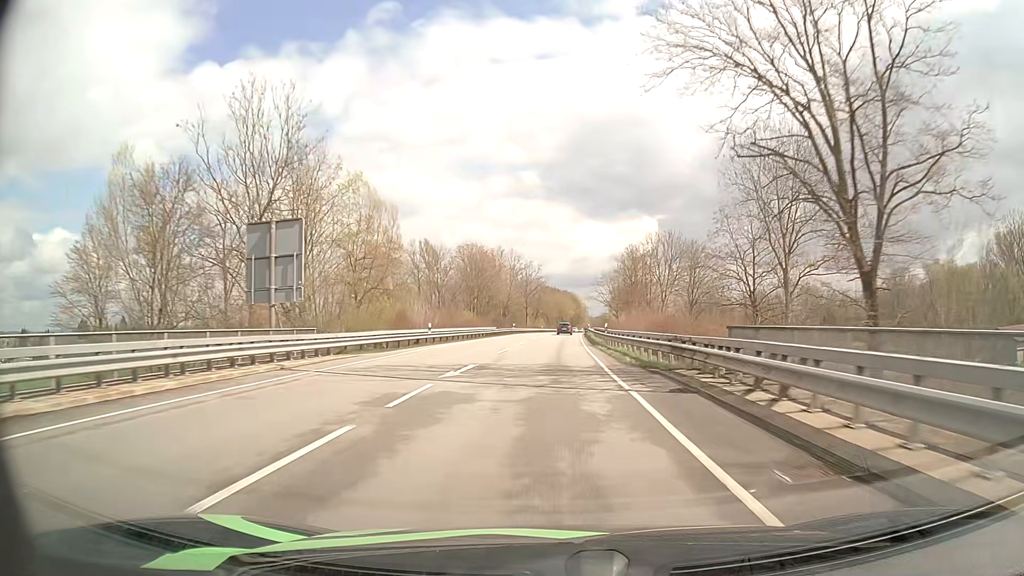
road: primary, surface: asphalt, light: Day
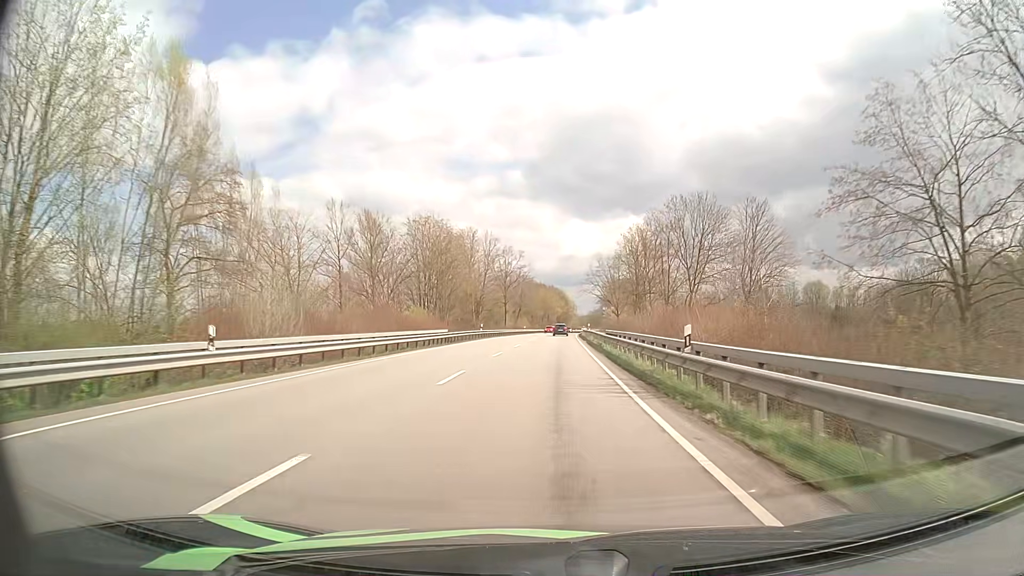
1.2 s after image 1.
(+0.3, +26.4) m; +1°
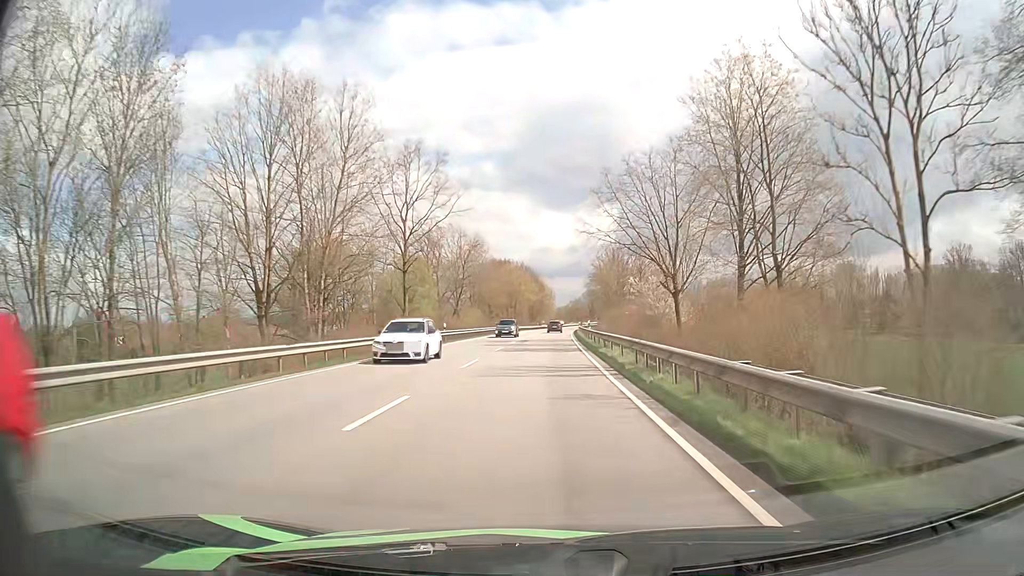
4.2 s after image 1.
(+1.2, +66.6) m; +2°
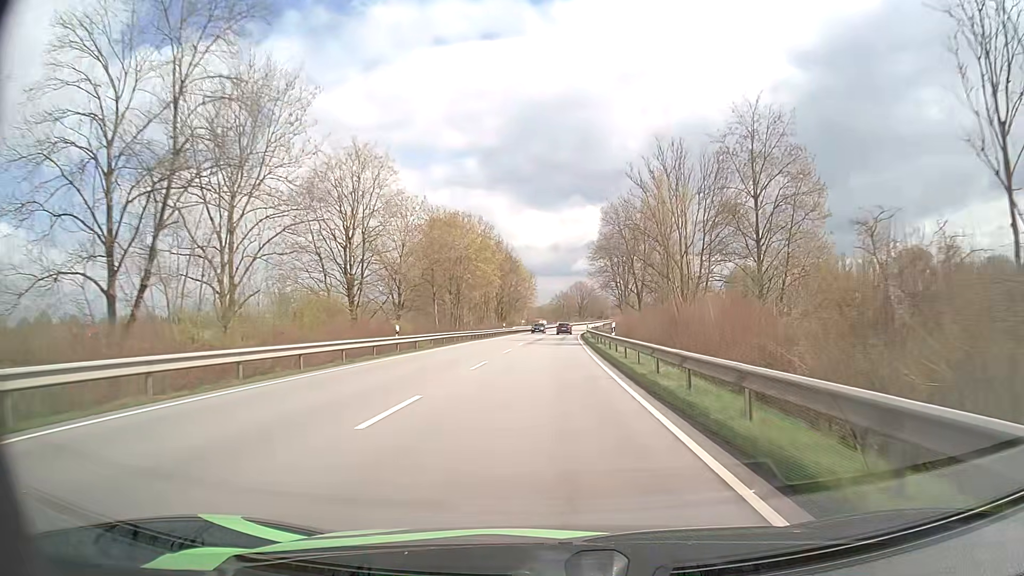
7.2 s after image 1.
(+0.8, +67.3) m; +2°
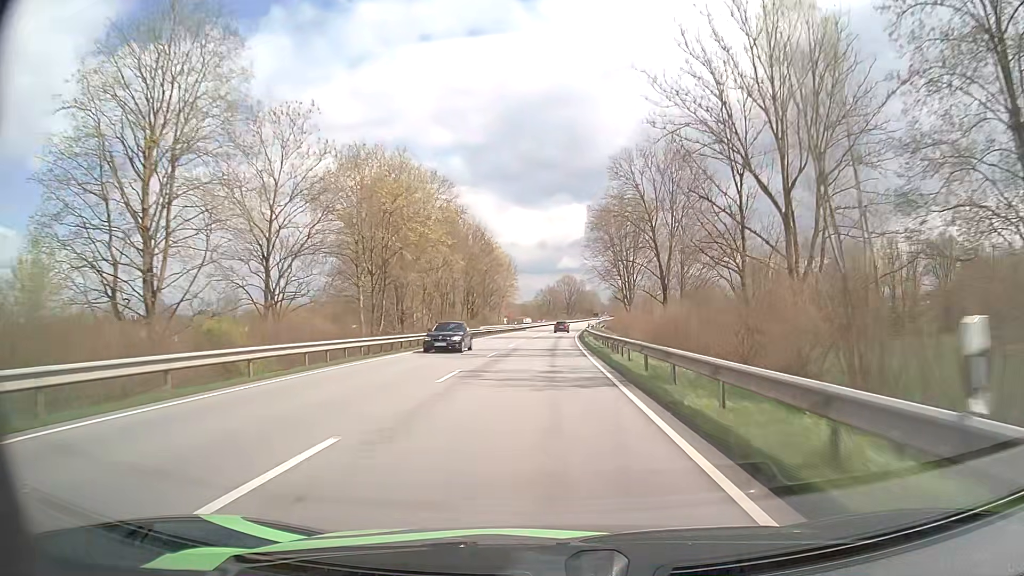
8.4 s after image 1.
(+0.3, +27.2) m; +1°
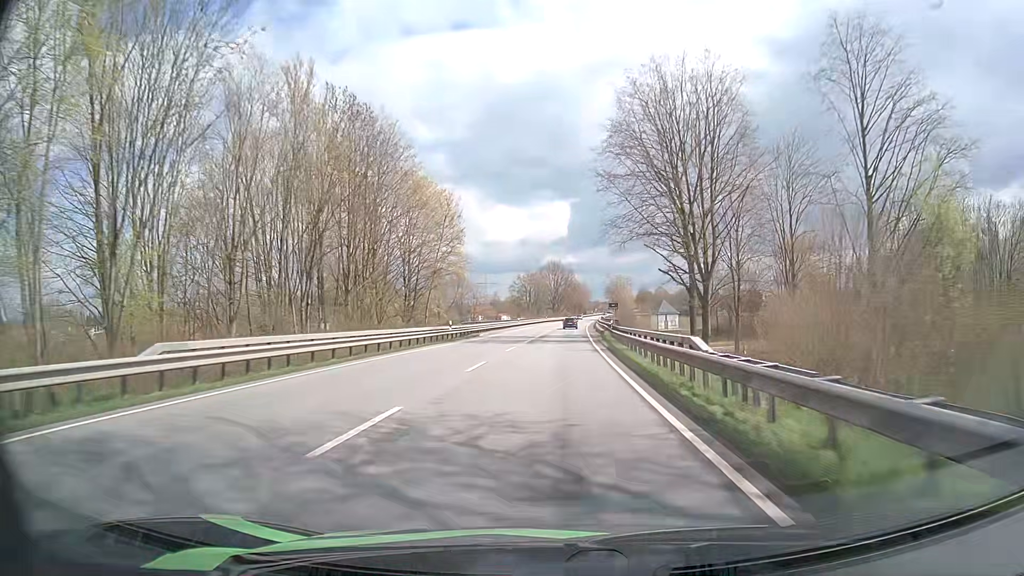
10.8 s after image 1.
(+0.7, +53.3) m; +1°
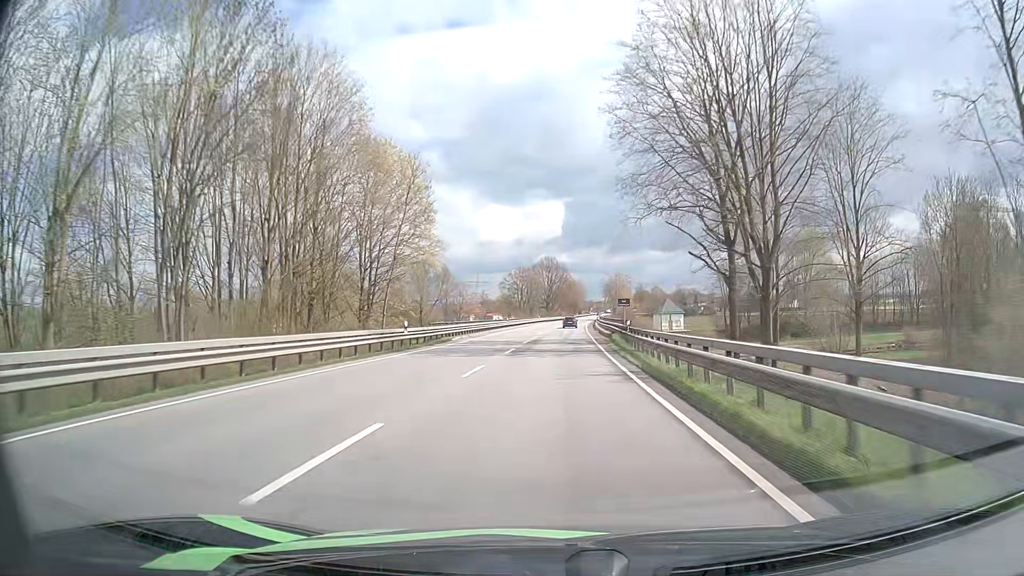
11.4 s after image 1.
(+0.1, +12.9) m; +1°
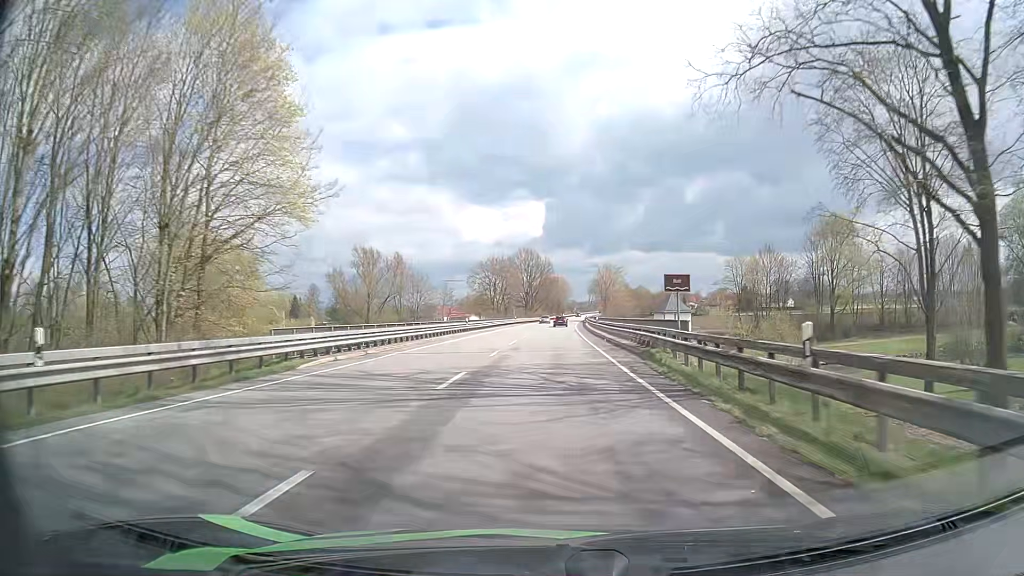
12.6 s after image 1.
(+0.4, +25.2) m; +2°
(0, +10) (0, +20) (0, +30) (+1, +40) (+1, +50) (+1, +60) (+1, +70) (+2, +80) (+2, +90) (+2, +100) m
